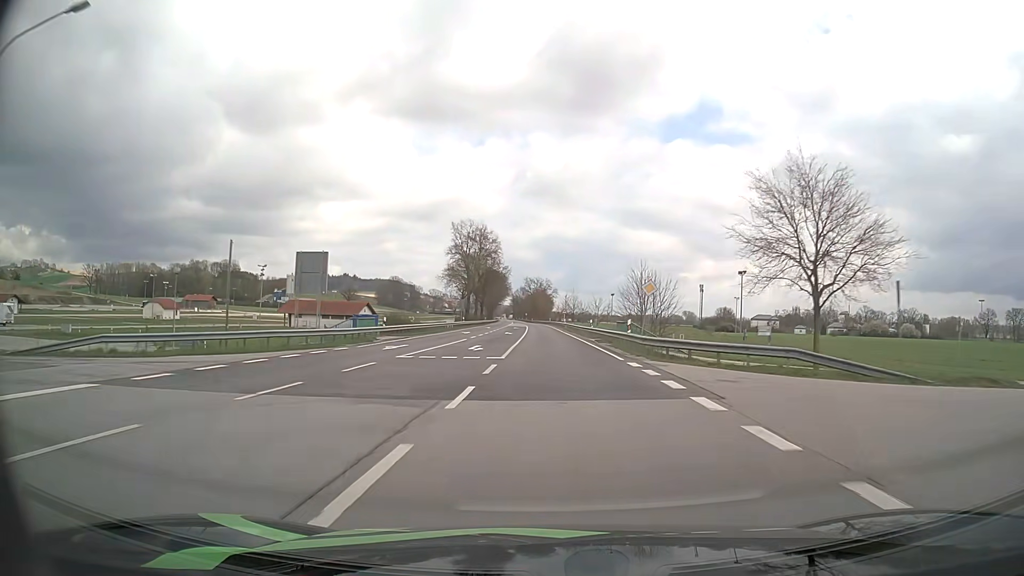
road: primary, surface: asphalt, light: Day
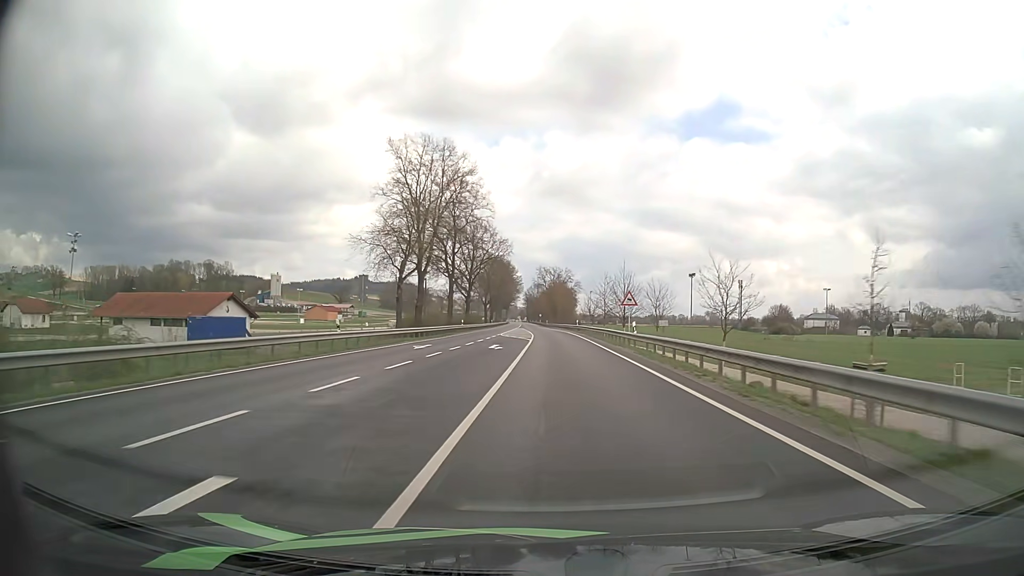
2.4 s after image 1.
(-0.8, +57.7) m; -2°
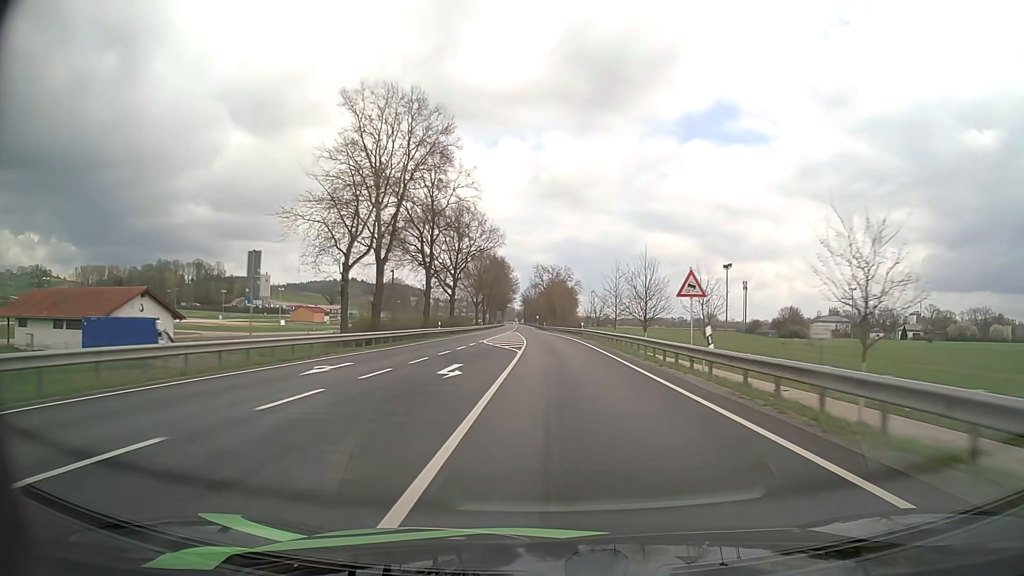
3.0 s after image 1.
(0.0, +14.5) m; 0°
(0, +10) (0, +20) (0, +30) (0, +40) (0, +50) (-1, +60) (-1, +70) (-1, +80) (-2, +90) (-2, +100) m
